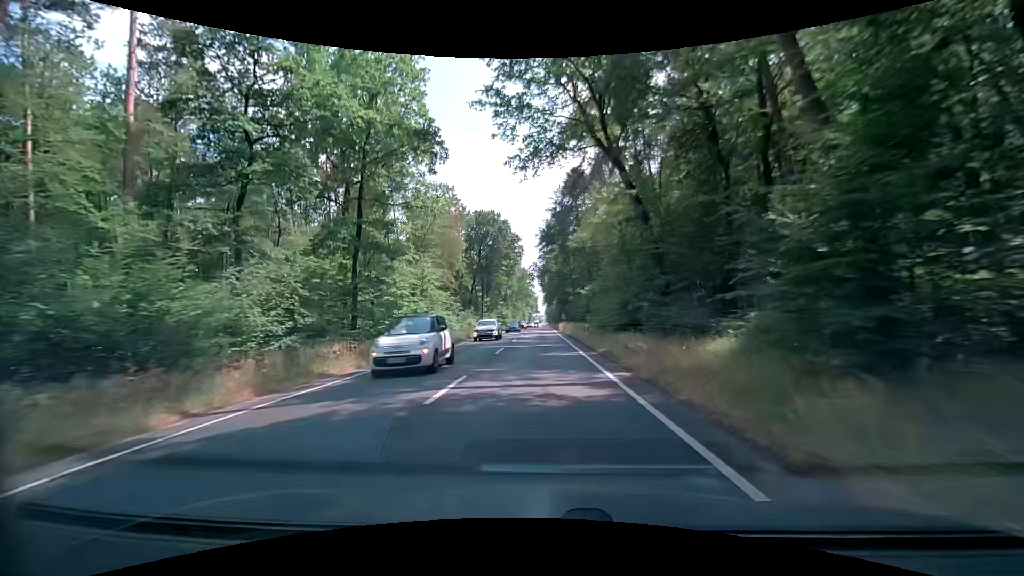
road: primary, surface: asphalt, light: Day
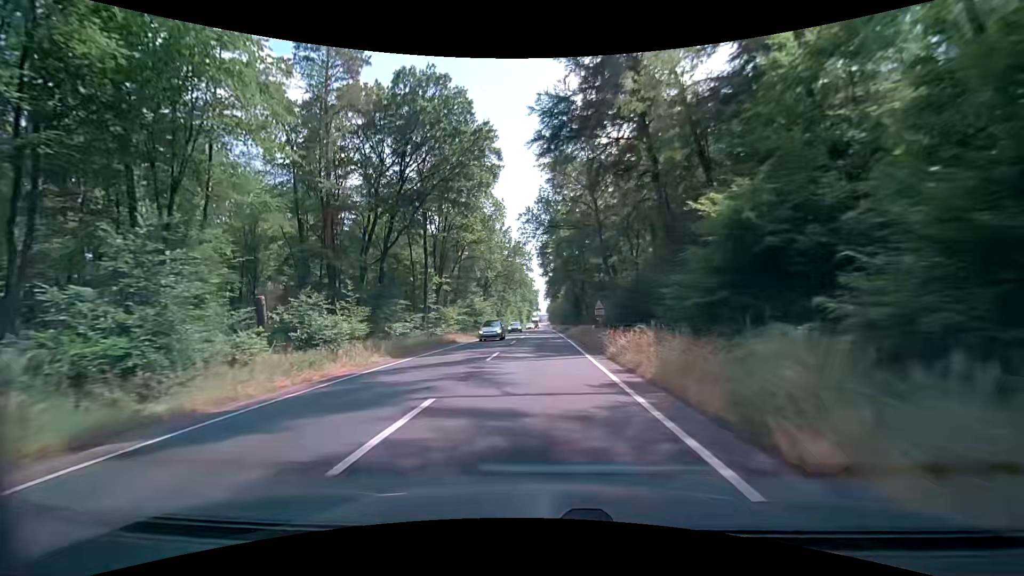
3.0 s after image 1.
(-0.4, +51.7) m; -1°
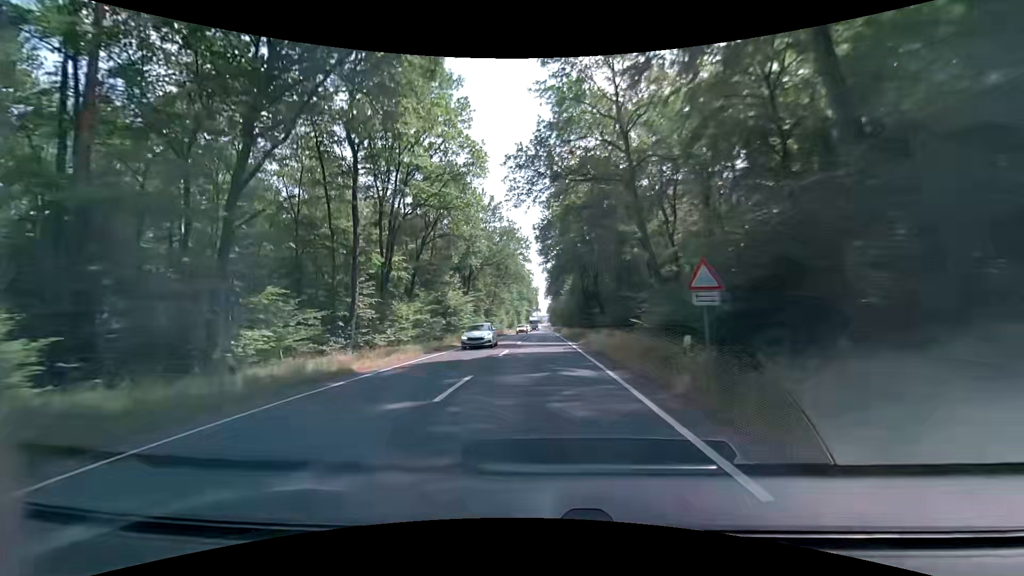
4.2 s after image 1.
(+0.1, +20.1) m; 0°
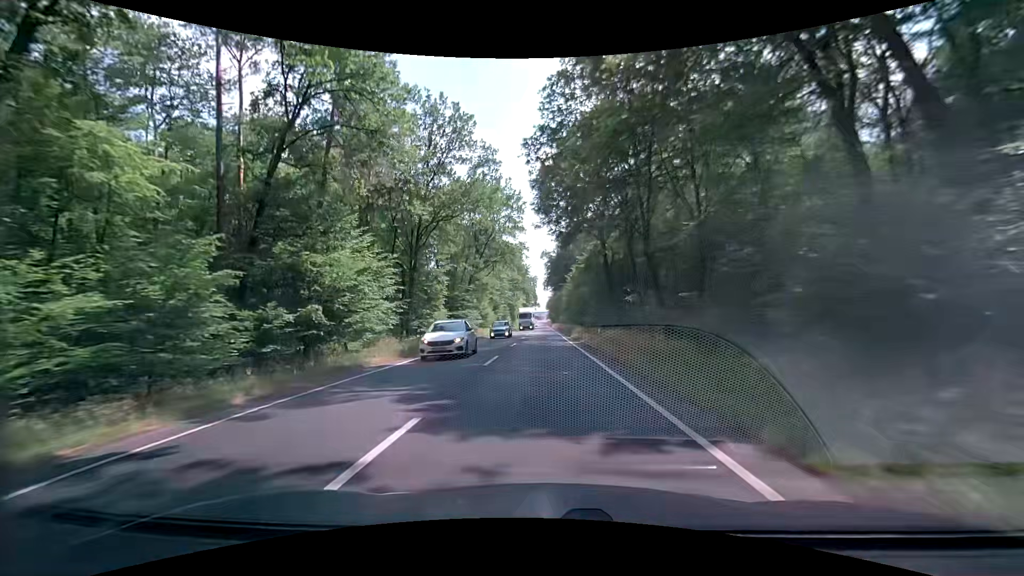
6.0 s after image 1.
(0.0, +29.7) m; 0°
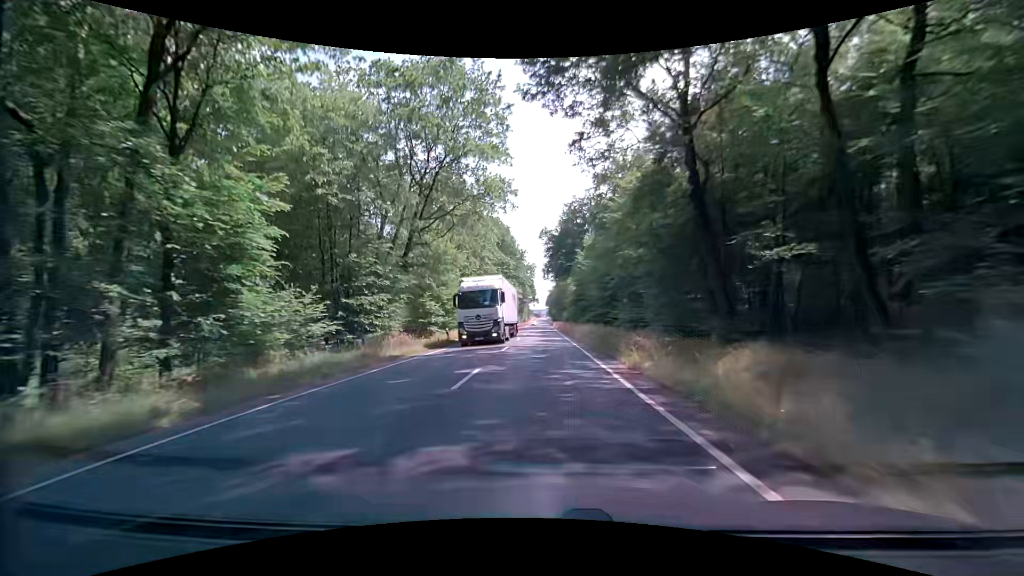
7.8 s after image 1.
(+0.1, +29.3) m; 0°
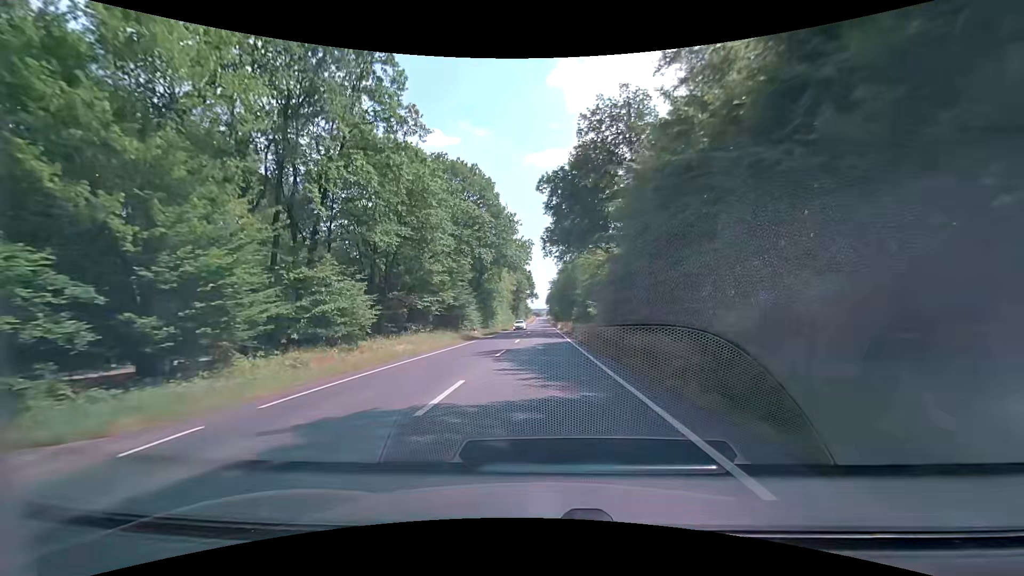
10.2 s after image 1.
(-0.2, +38.8) m; -1°
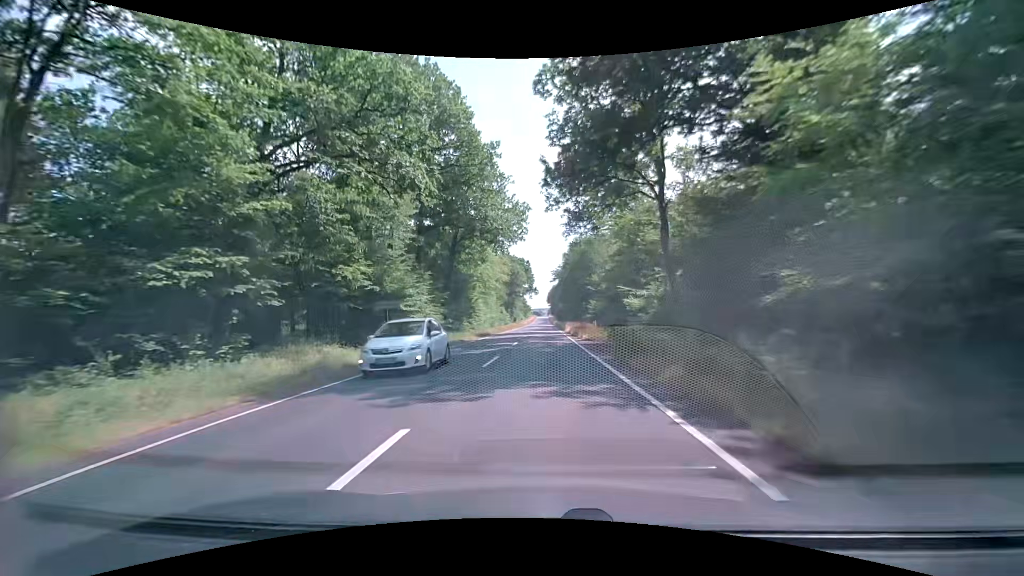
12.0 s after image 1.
(+0.2, +29.1) m; 0°
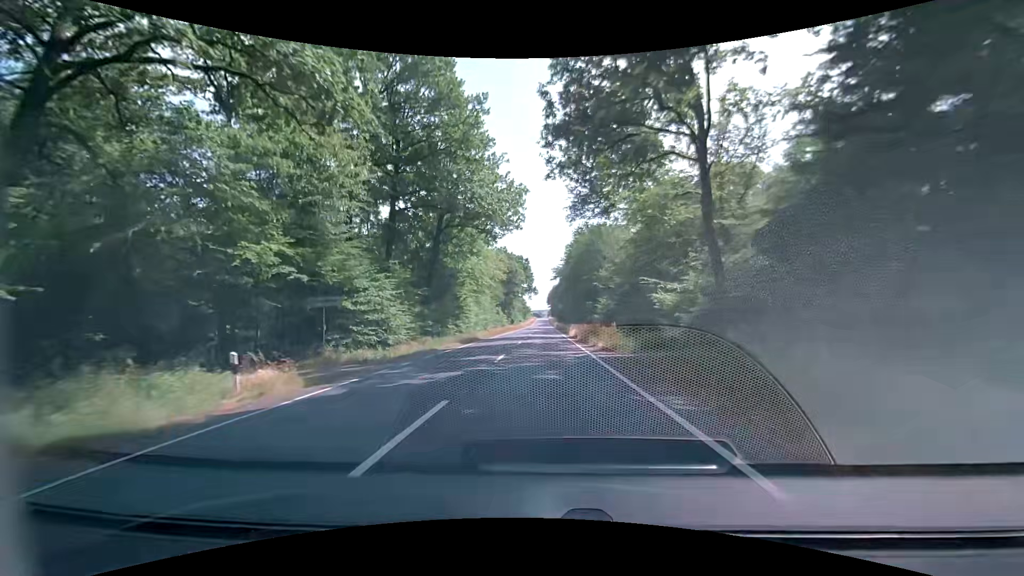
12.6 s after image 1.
(0.0, +9.7) m; 0°
(0, +10) (0, +20) (0, +30) (0, +40) (0, +50) (0, +60) (0, +70) (0, +80) (0, +90) (0, +100) m
